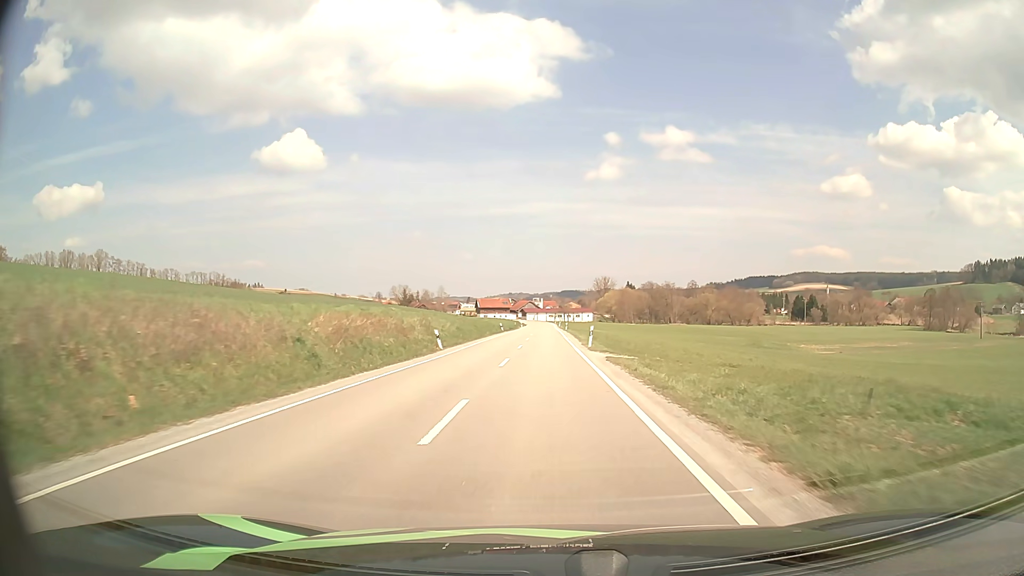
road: secondary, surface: asphalt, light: Day
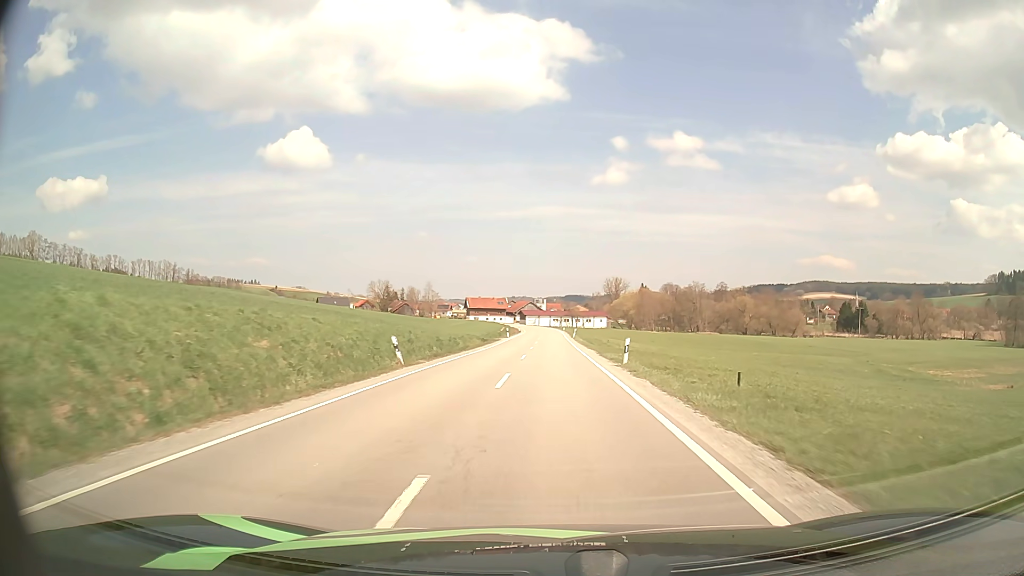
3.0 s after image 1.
(-0.3, +53.6) m; 0°
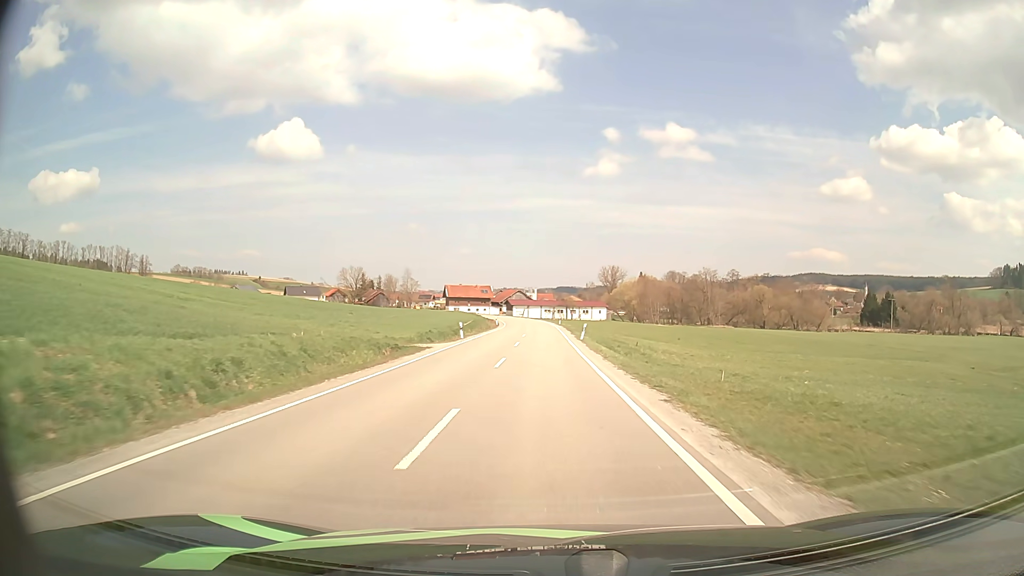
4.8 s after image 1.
(+0.3, +32.2) m; +1°
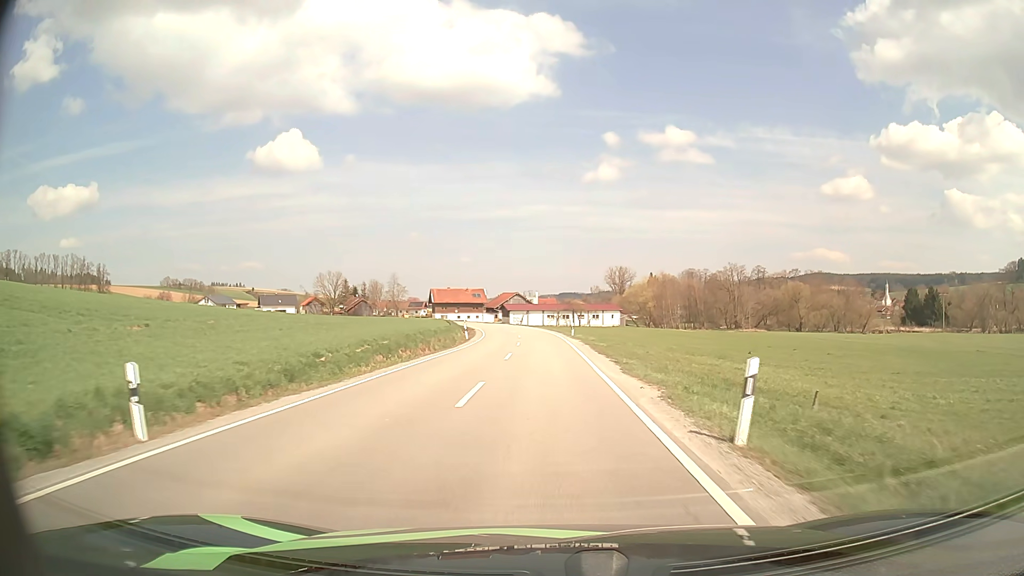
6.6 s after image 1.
(-0.1, +31.8) m; 0°
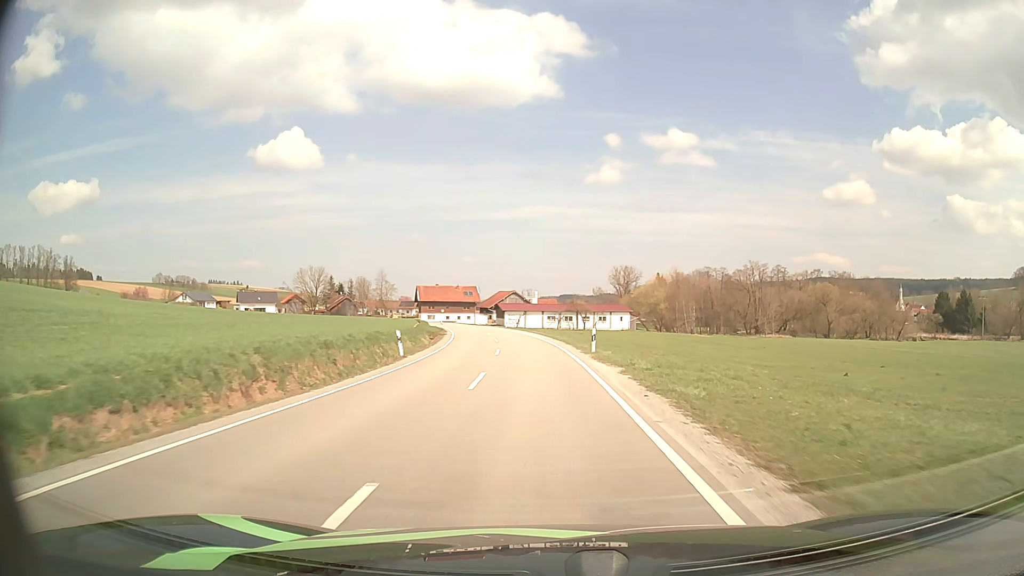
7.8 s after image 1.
(0.0, +21.0) m; 0°
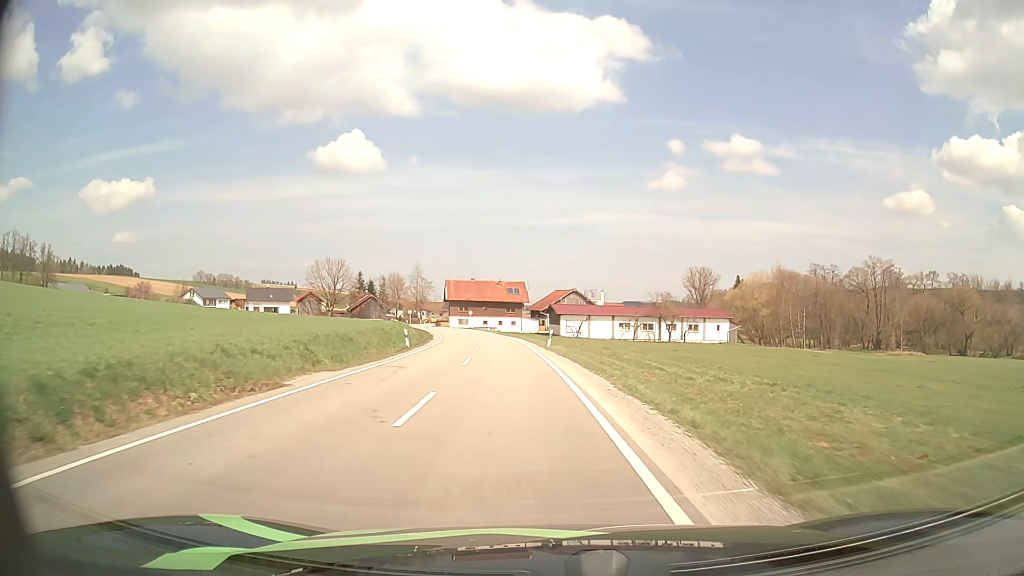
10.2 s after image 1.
(-1.3, +41.0) m; -5°
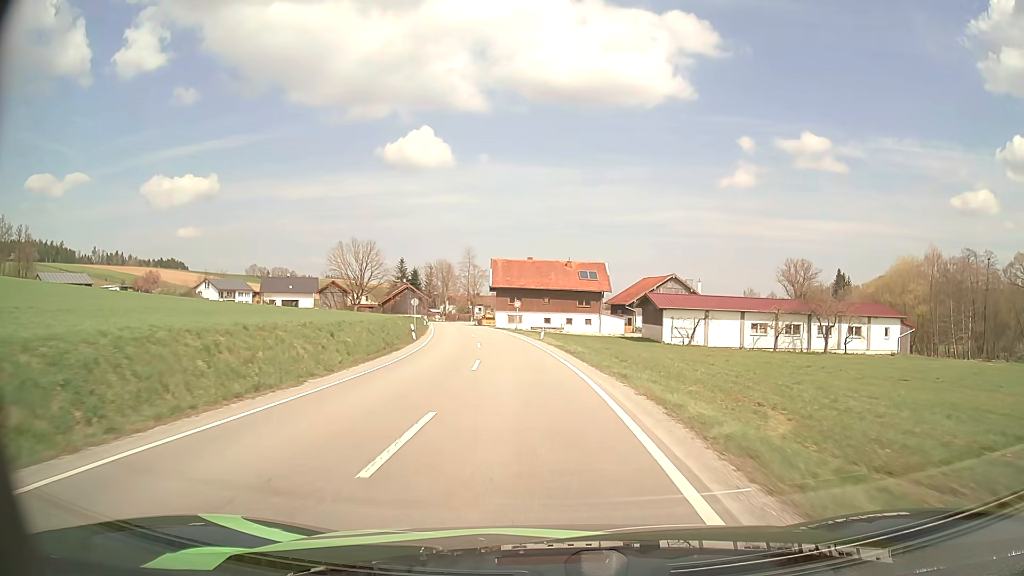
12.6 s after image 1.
(-2.3, +38.9) m; -6°
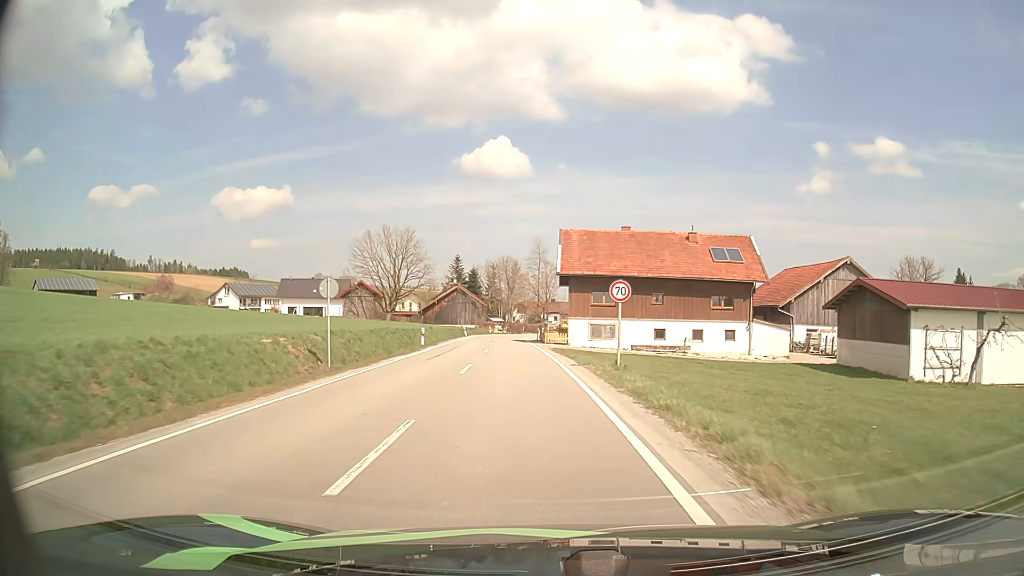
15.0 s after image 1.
(-2.0, +36.8) m; -7°
(0, +10) (-1, +20) (-1, +30) (-2, +40) (-3, +50) (-3, +60) (-4, +70) (-4, +80) (-4, +90) (-3, +100) m
